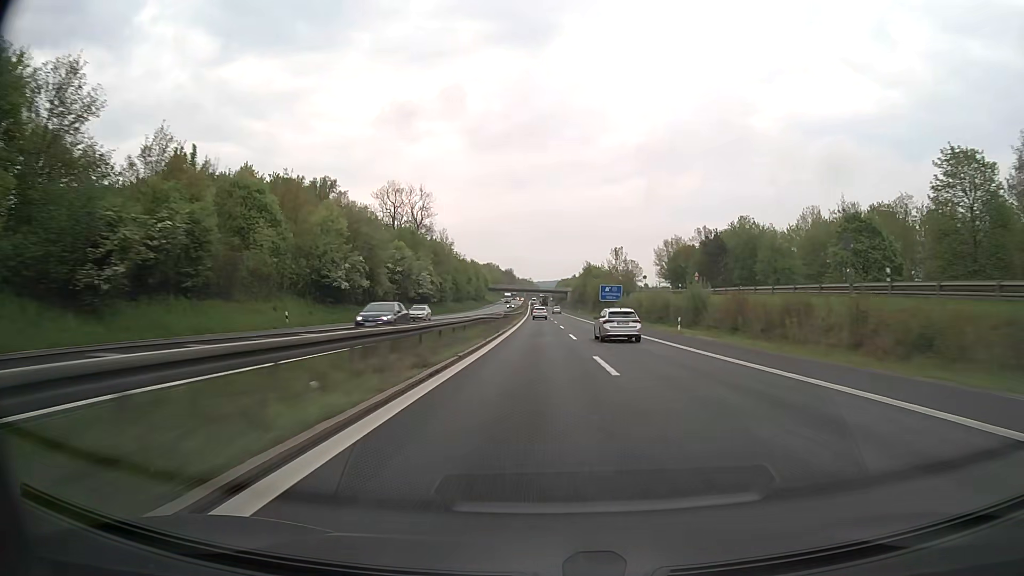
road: motorway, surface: asphalt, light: Day
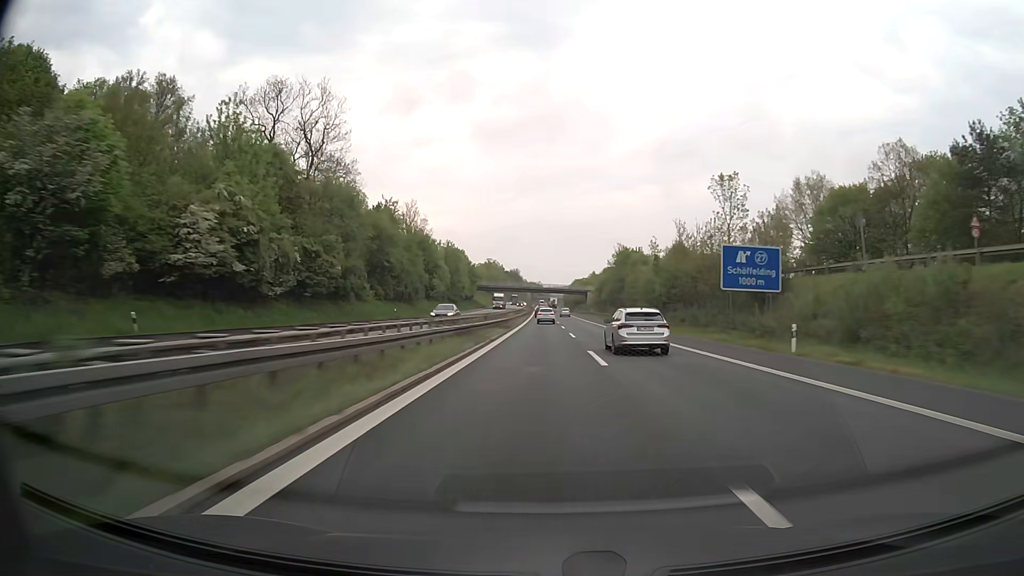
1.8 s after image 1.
(-0.6, +68.5) m; -1°
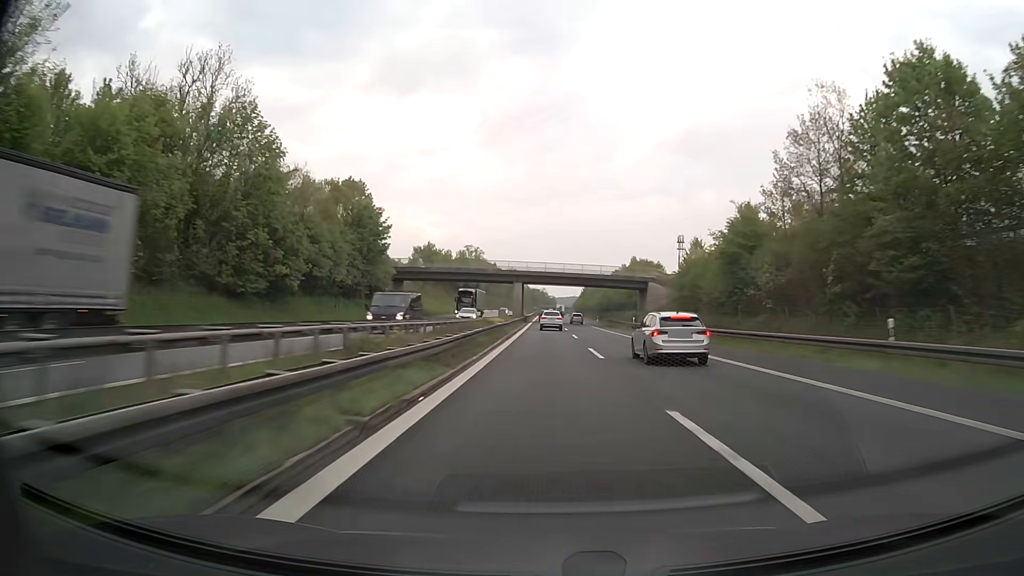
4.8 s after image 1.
(-0.8, +102.6) m; 0°
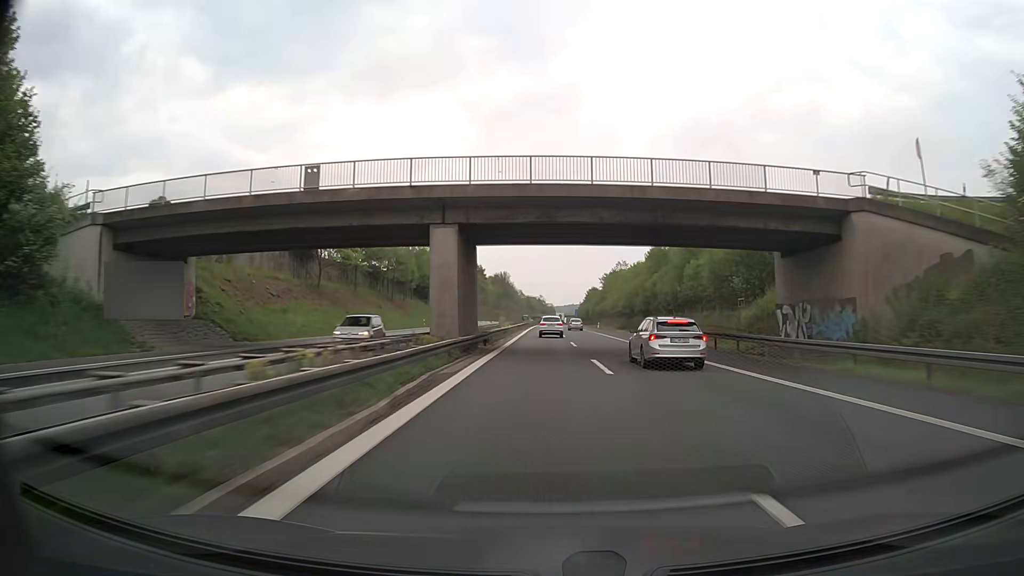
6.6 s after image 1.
(+0.2, +58.5) m; 0°
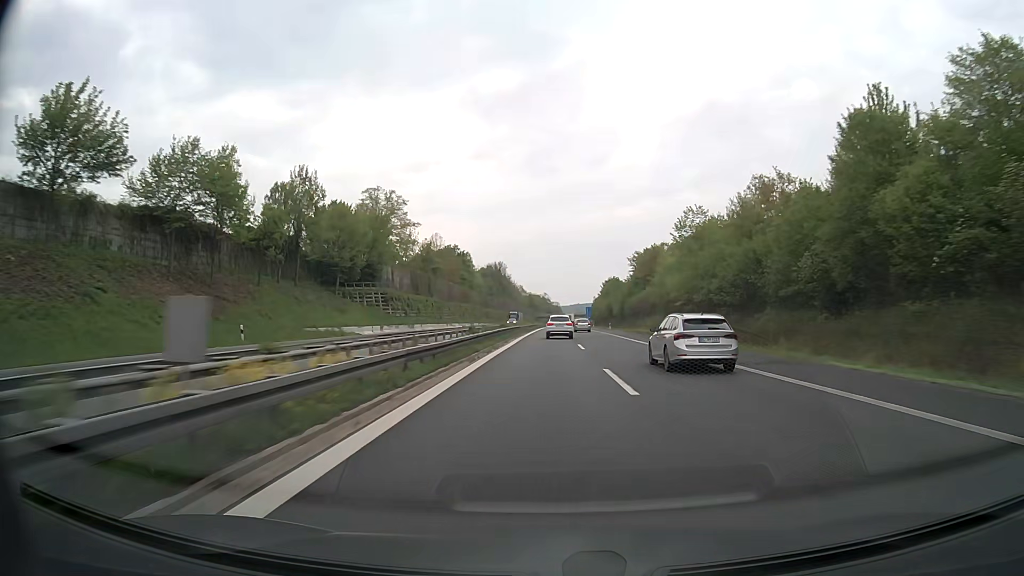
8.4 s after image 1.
(0.0, +59.2) m; -1°
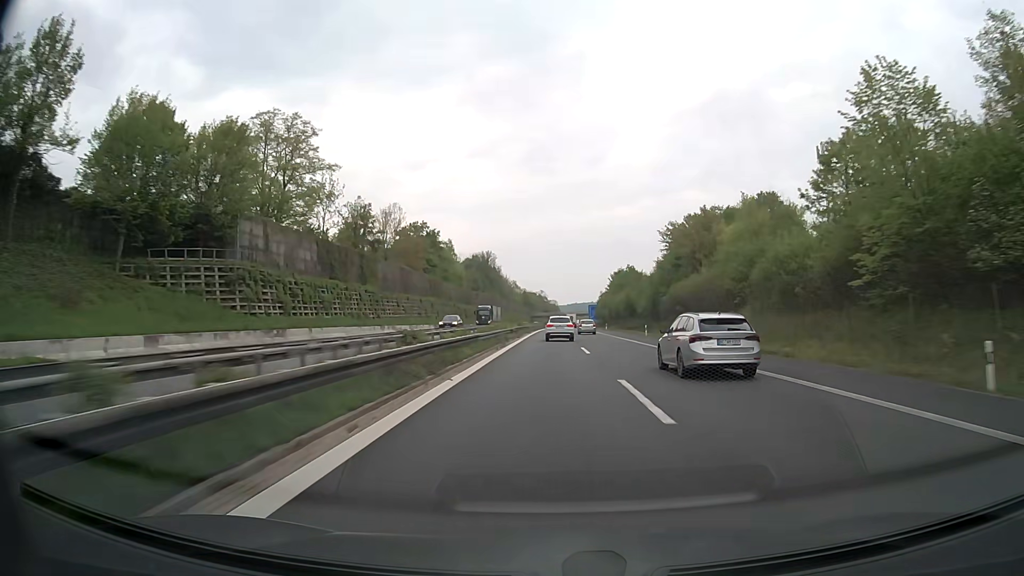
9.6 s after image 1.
(+0.1, +39.2) m; 0°
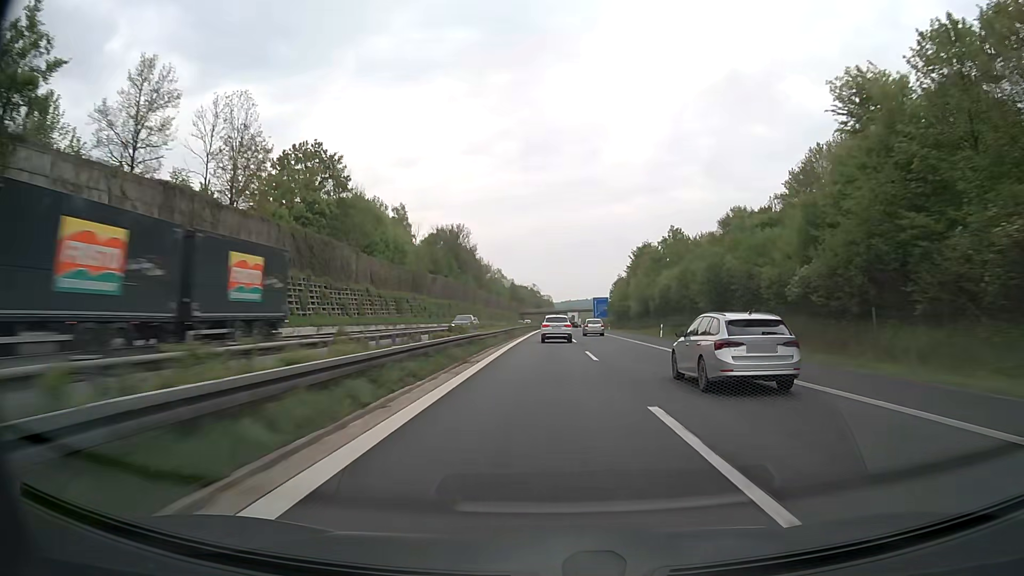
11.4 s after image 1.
(+0.3, +58.3) m; 0°
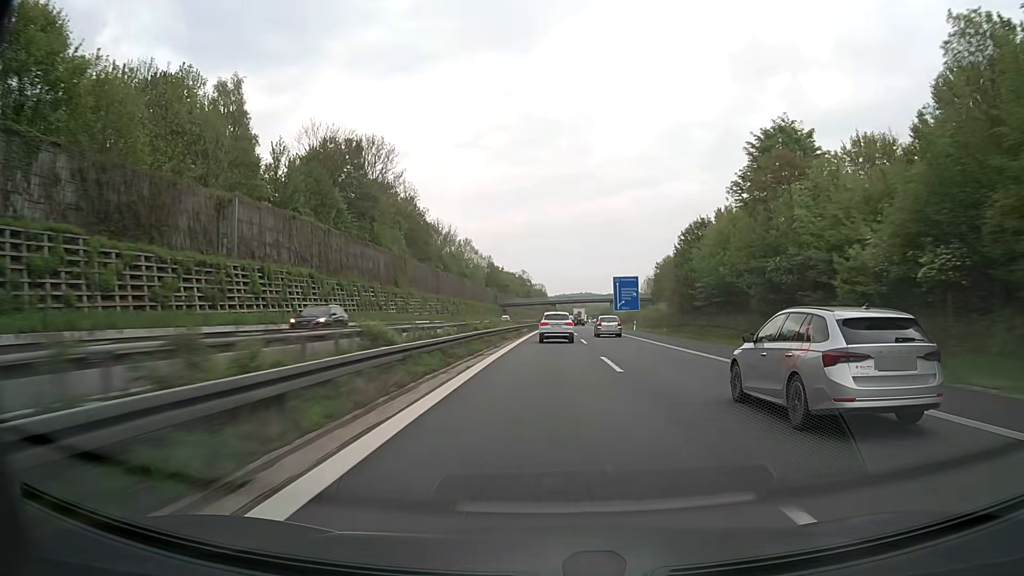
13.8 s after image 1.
(+0.6, +77.7) m; +1°
(0, +10) (0, +20) (0, +30) (0, +40) (0, +50) (+1, +60) (+1, +70) (+1, +80) (+1, +90) (+2, +100) m
